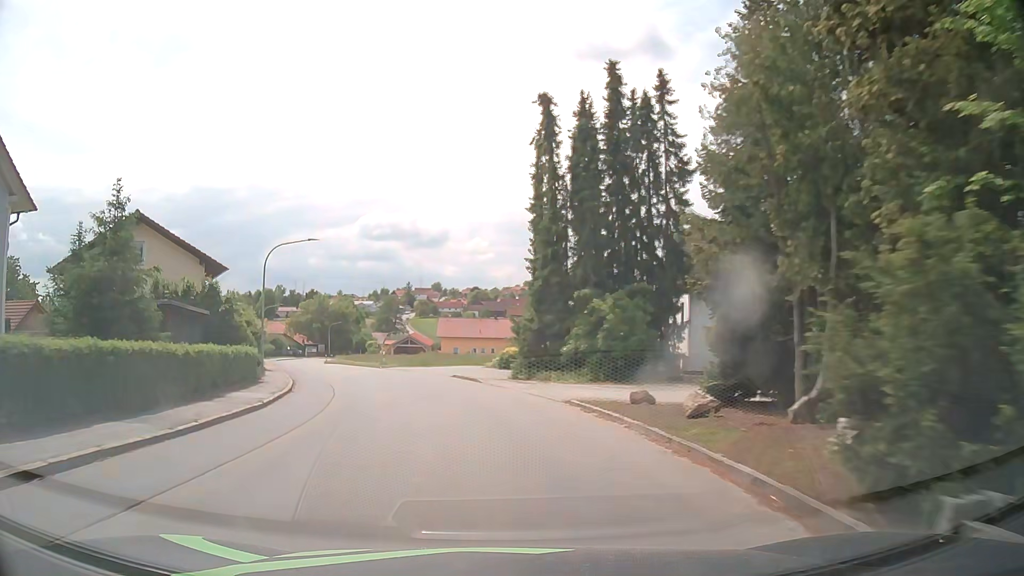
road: tertiary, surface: asphalt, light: Day
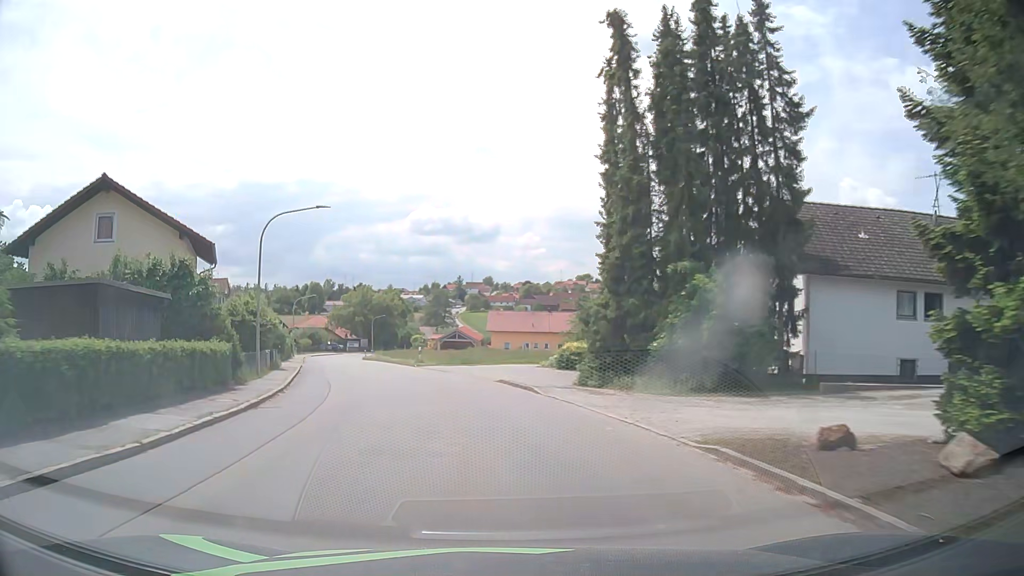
(-0.3, +7.7) m; -5°
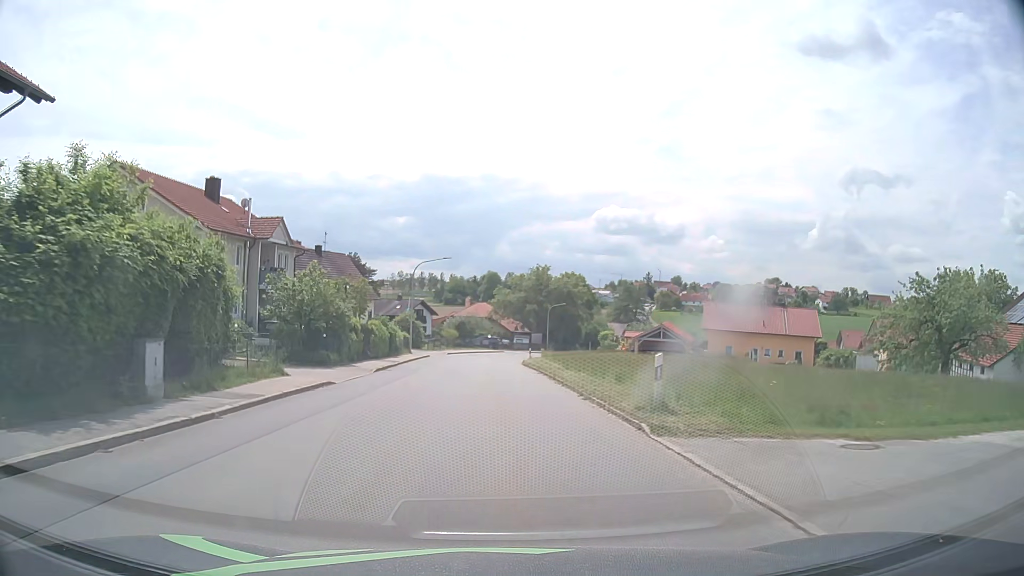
(-4.4, +30.4) m; -15°
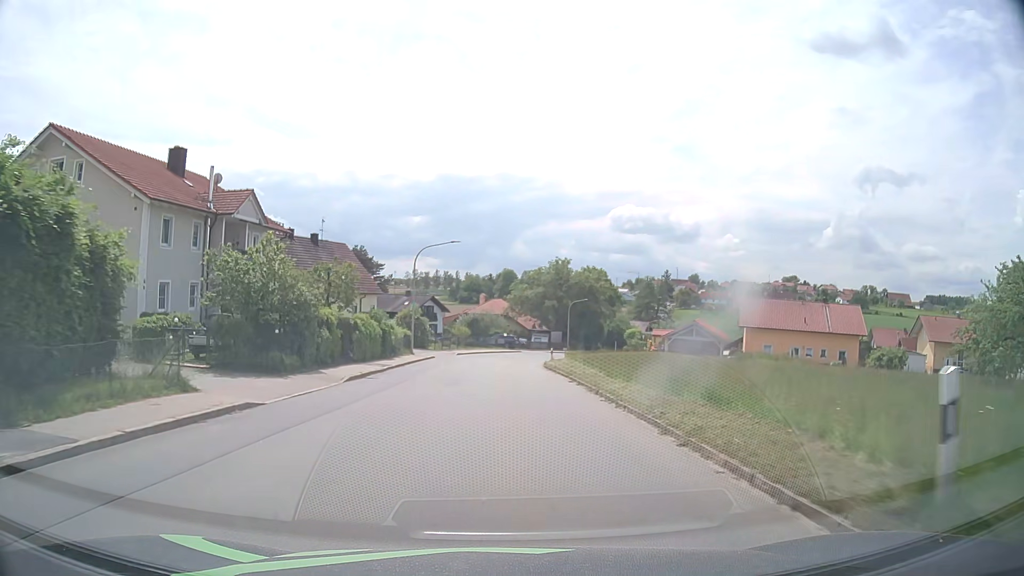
(-0.1, +7.7) m; -1°
(0, +10) (0, +20) (0, +30) (0, +40) (+1, +50) (+2, +60) (+5, +70) (+8, +79) (+13, +88) (+17, +97) m
